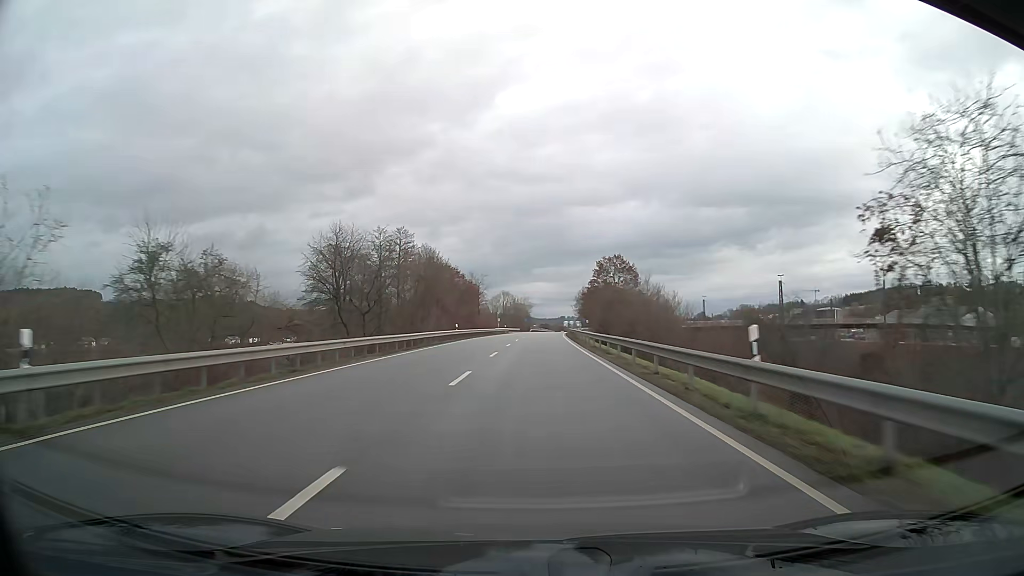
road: primary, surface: asphalt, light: Day
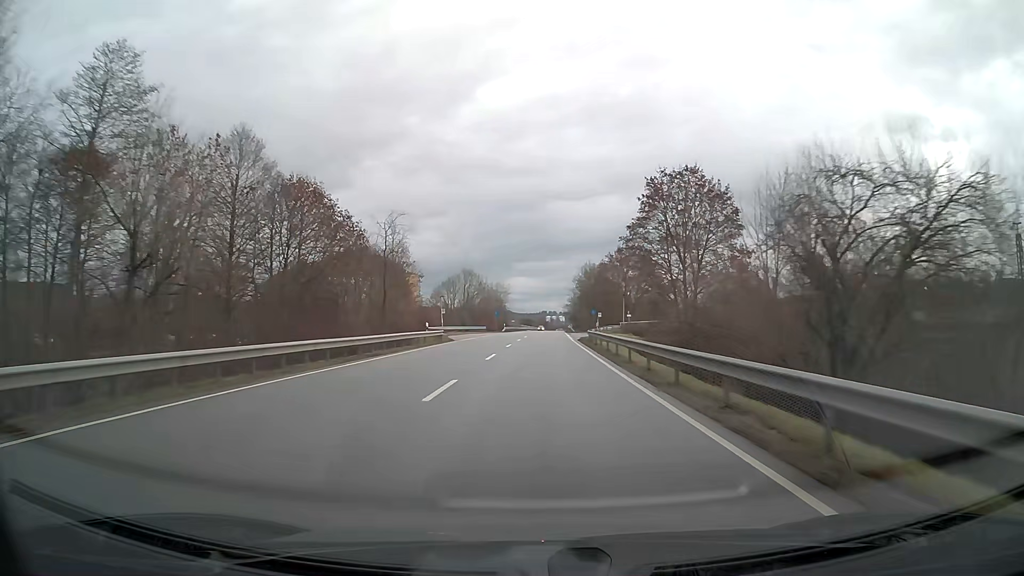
(+0.8, +63.4) m; +2°
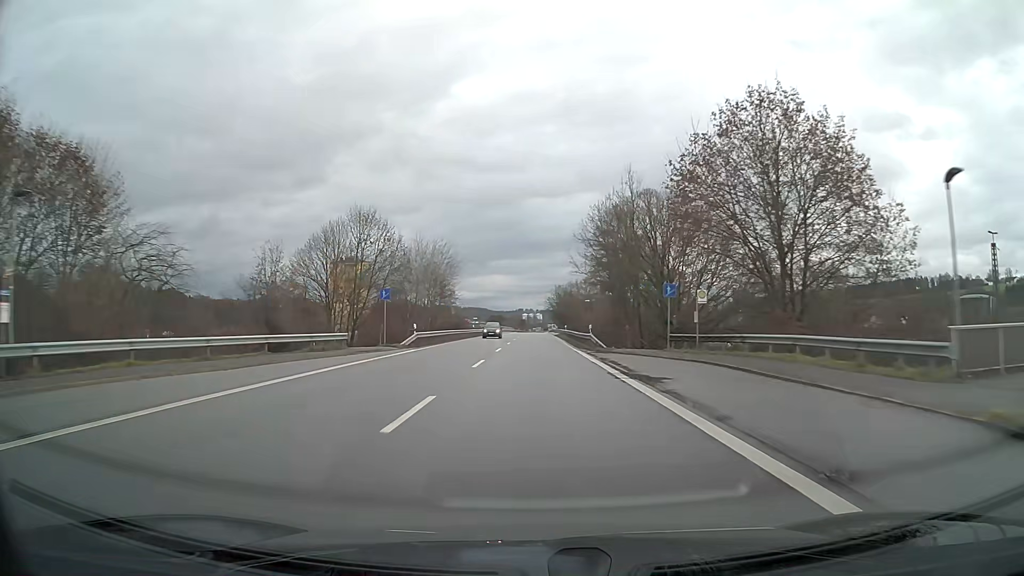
(+1.1, +63.5) m; +2°
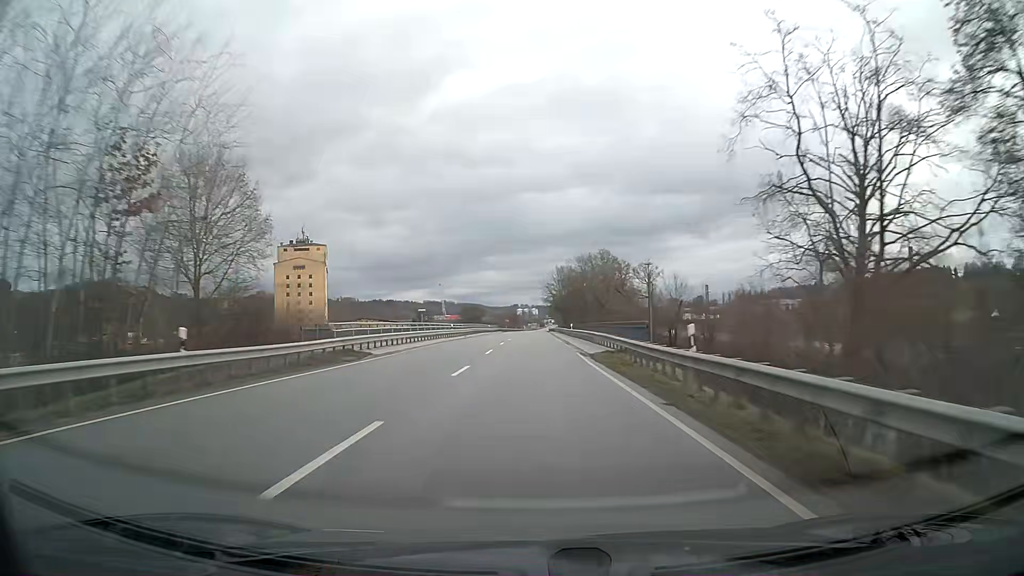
(+0.3, +63.5) m; 0°
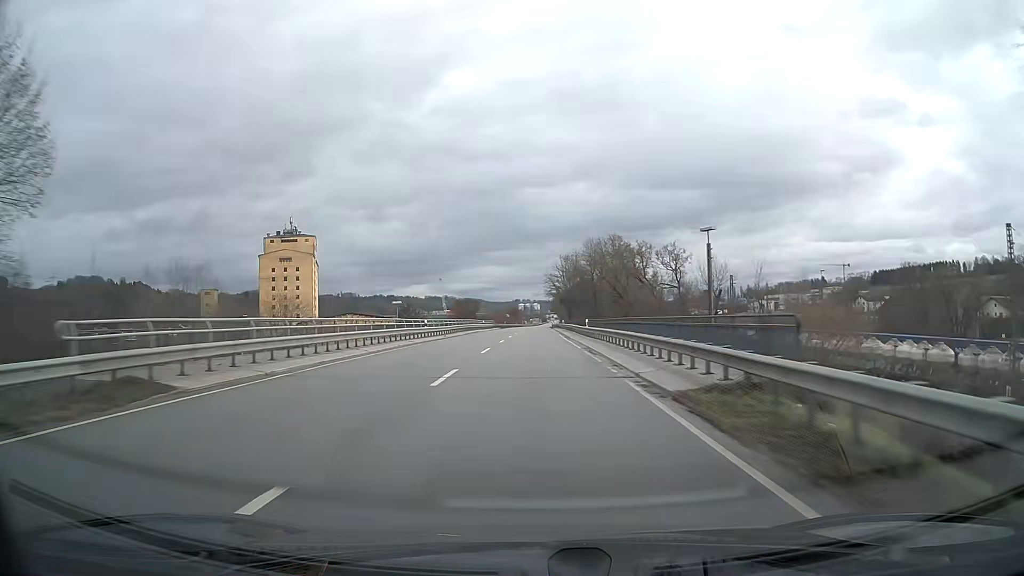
(0.0, +15.9) m; 0°
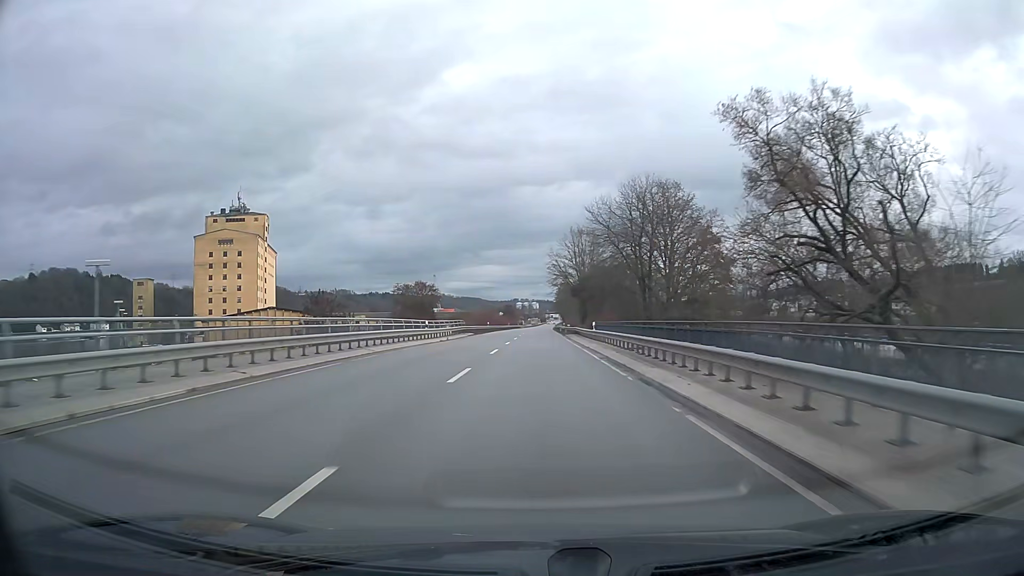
(0.0, +47.6) m; 0°
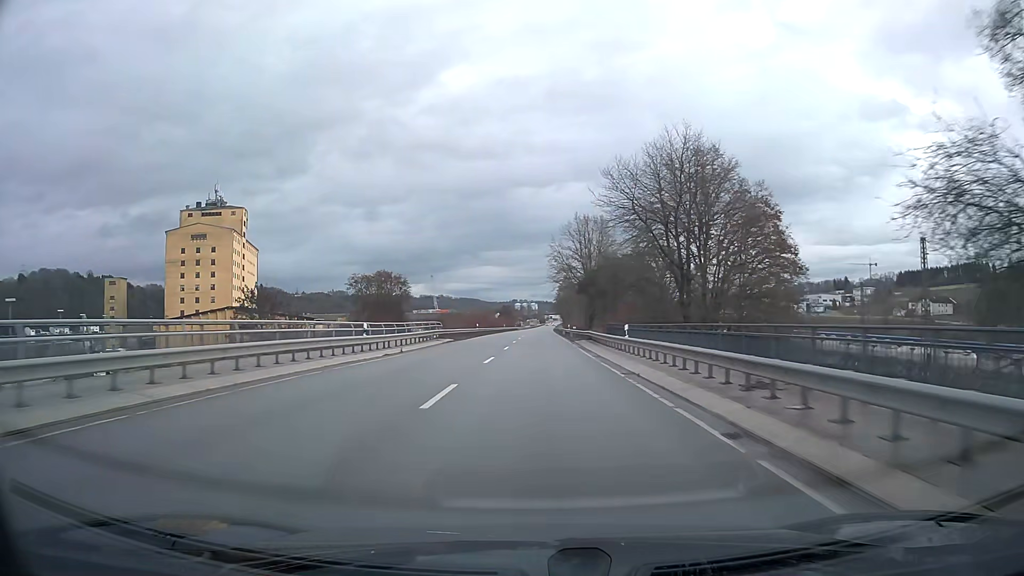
(0.0, +15.9) m; 0°
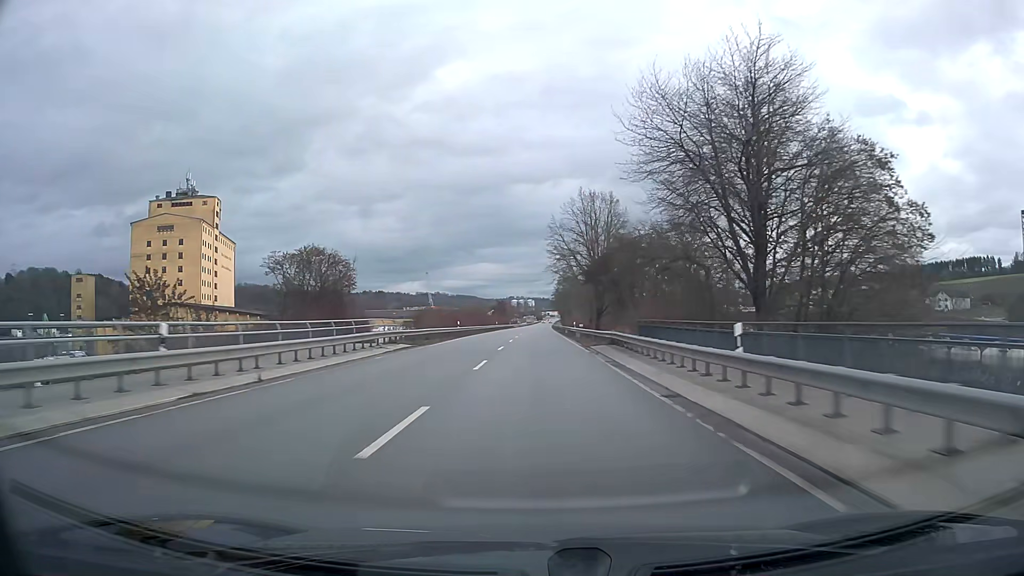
(0.0, +15.9) m; 0°
